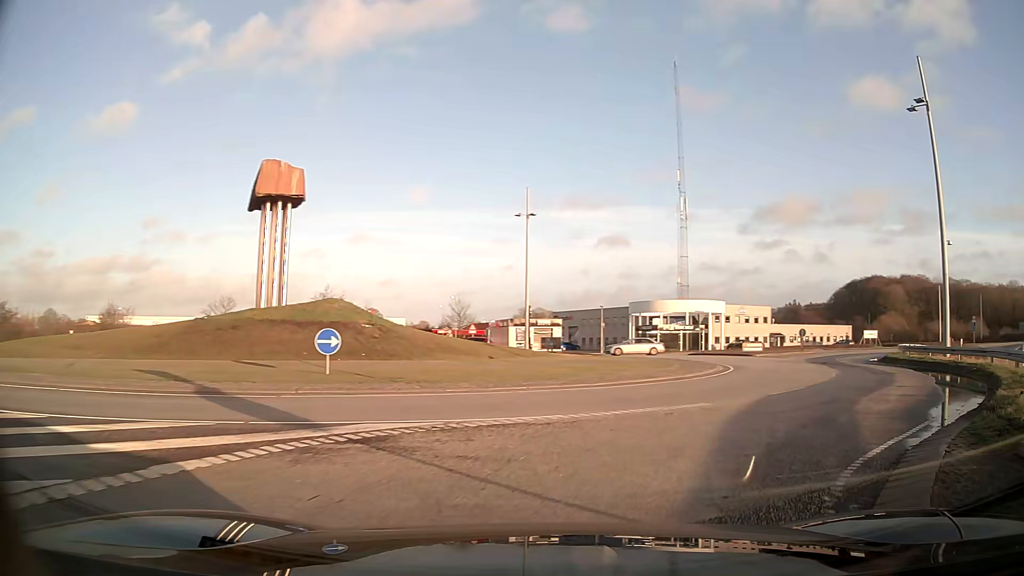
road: motorway_link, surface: asphalt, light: Day
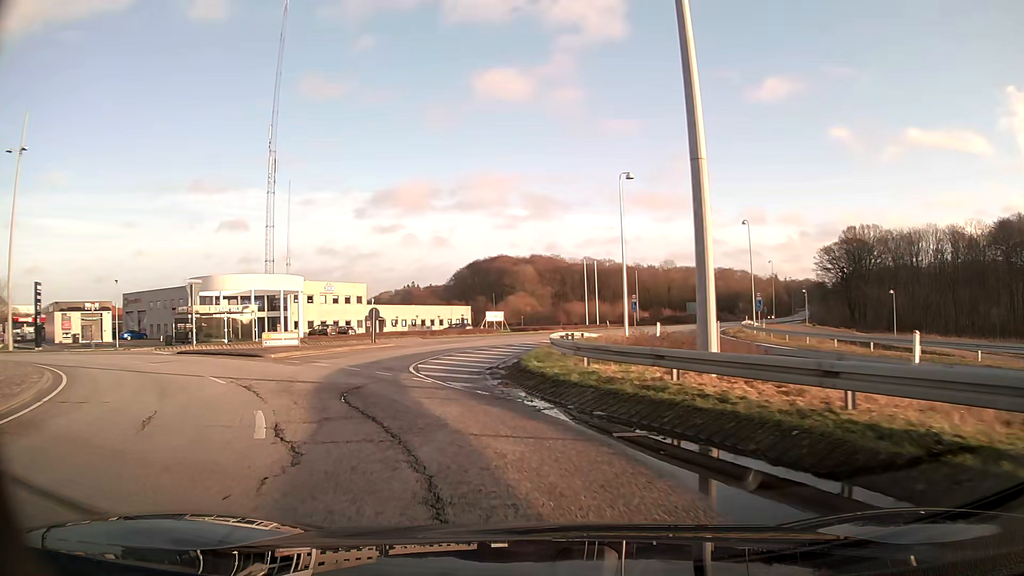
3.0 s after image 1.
(+10.0, +19.4) m; +33°
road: primary
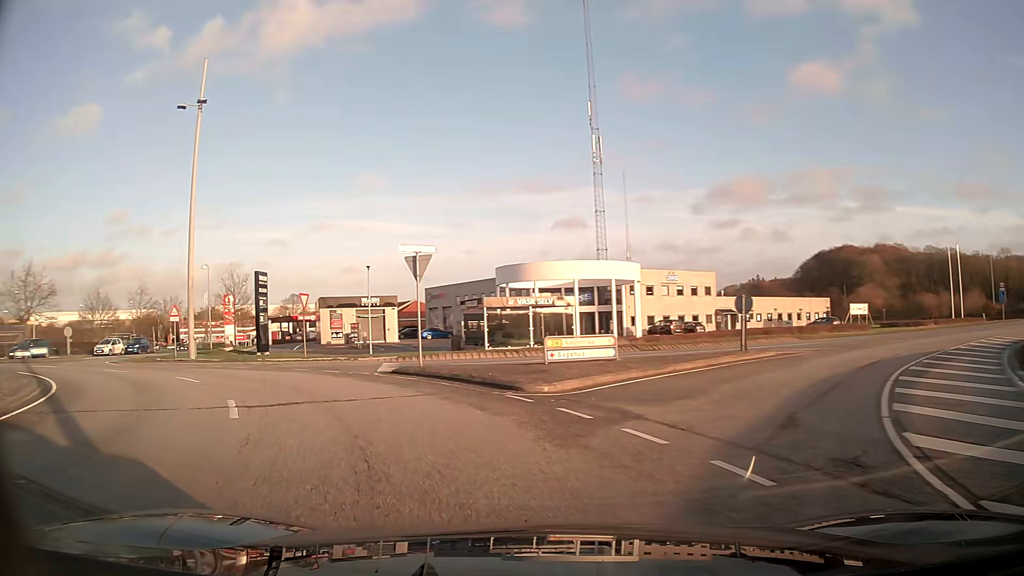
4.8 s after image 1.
(-3.3, +13.3) m; -30°
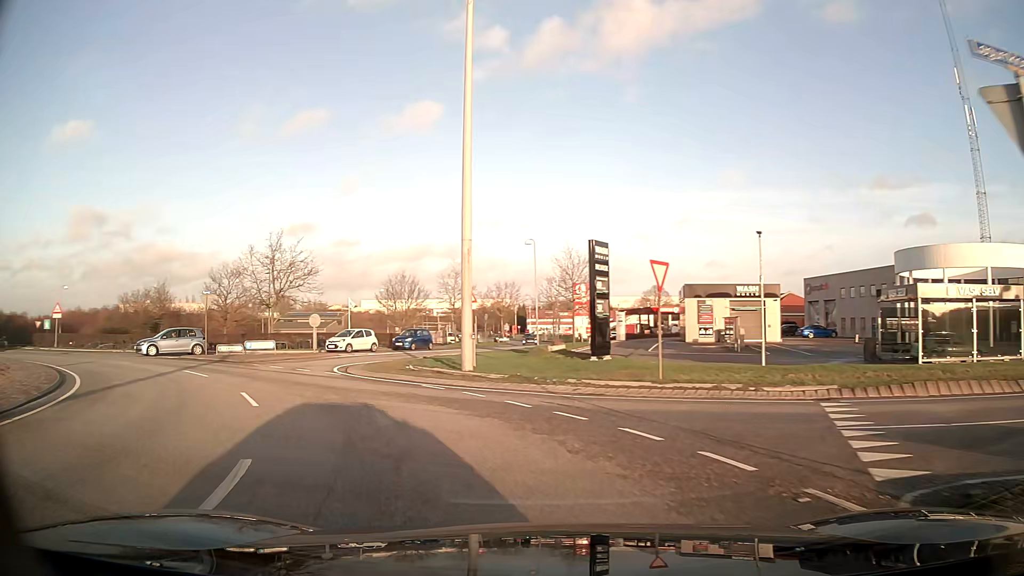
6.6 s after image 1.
(-3.6, +13.0) m; -31°
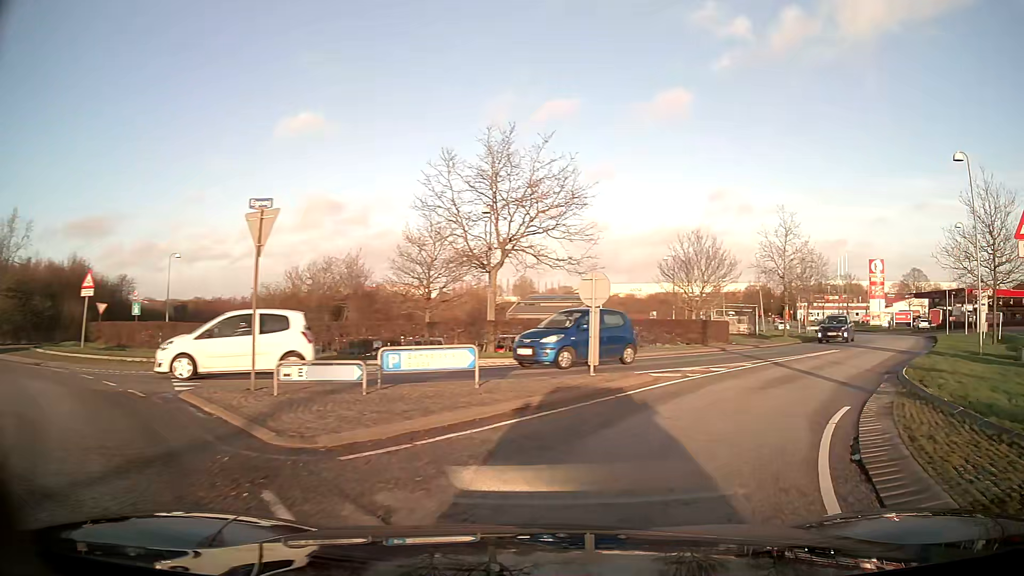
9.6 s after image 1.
(-7.3, +20.9) m; -21°
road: unclassified
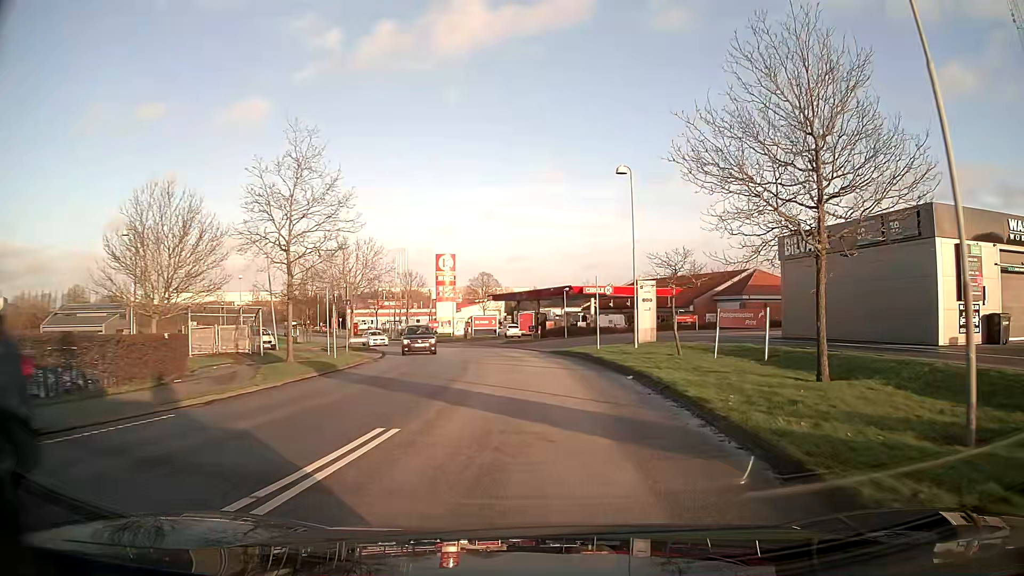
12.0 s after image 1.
(+7.6, +18.2) m; +38°
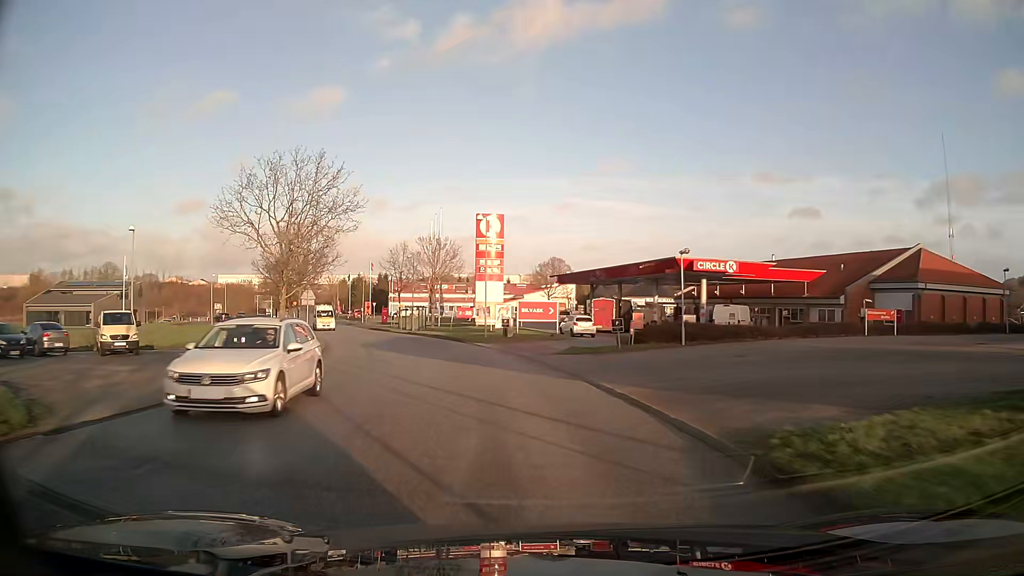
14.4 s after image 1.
(-0.8, +25.8) m; -7°
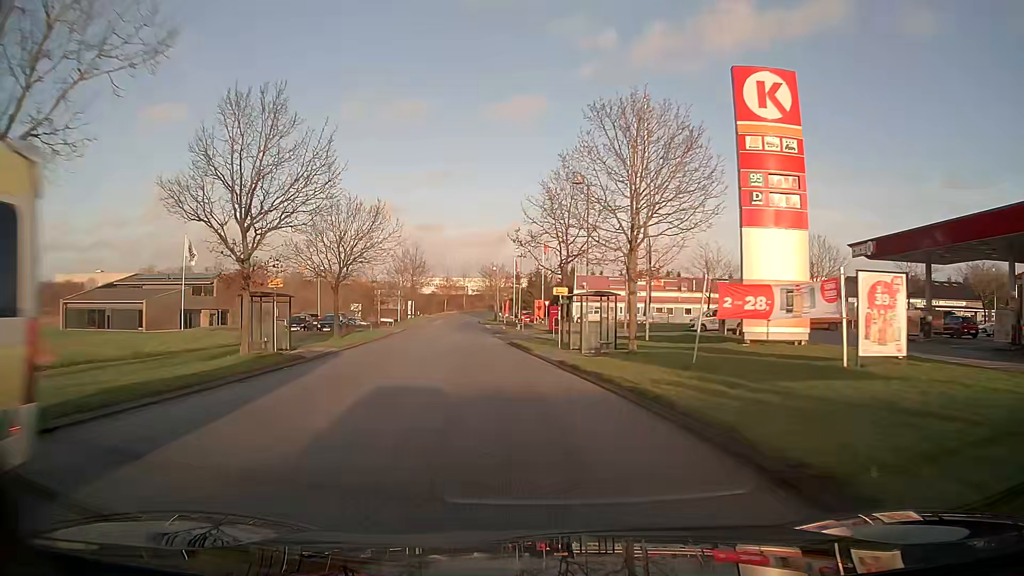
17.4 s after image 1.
(-5.3, +37.1) m; -17°
(0, +10) (-1, +20) (-3, +30) (-4, +40) (-5, +50) (-7, +60) (-8, +70) (-9, +79) (-10, +89) (-10, +99) m
